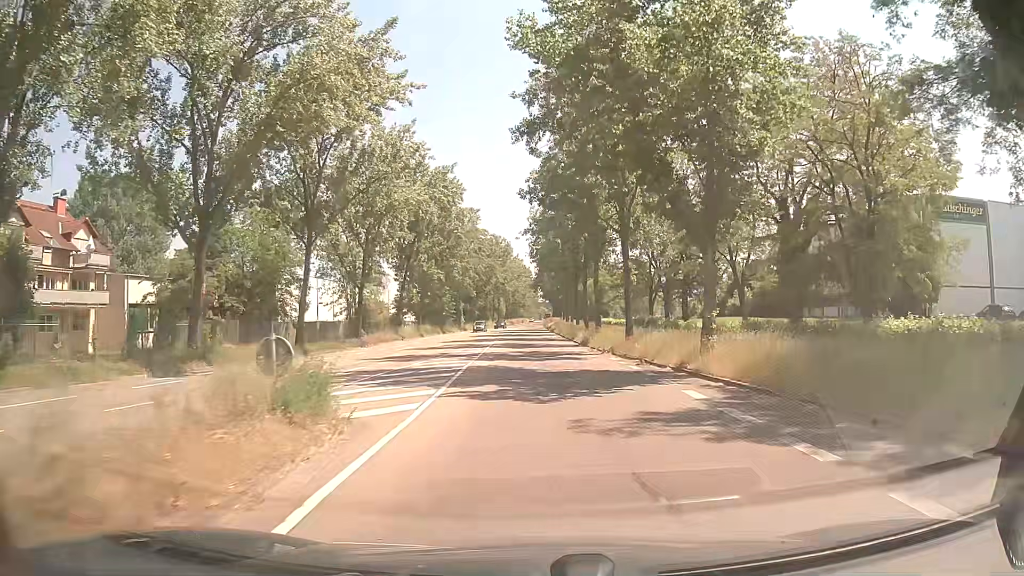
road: secondary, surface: asphalt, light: Day
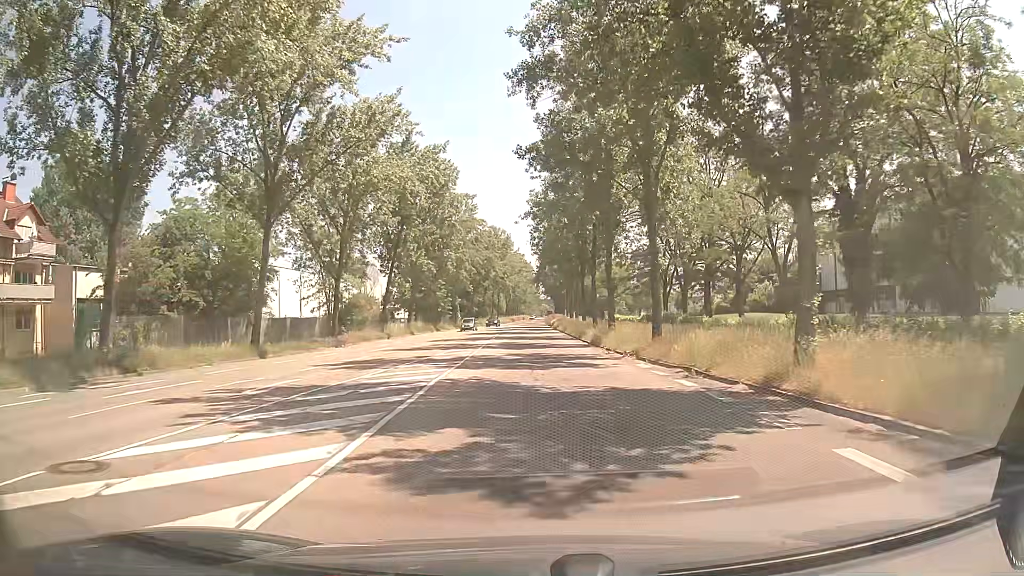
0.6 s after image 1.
(0.0, +7.5) m; 0°
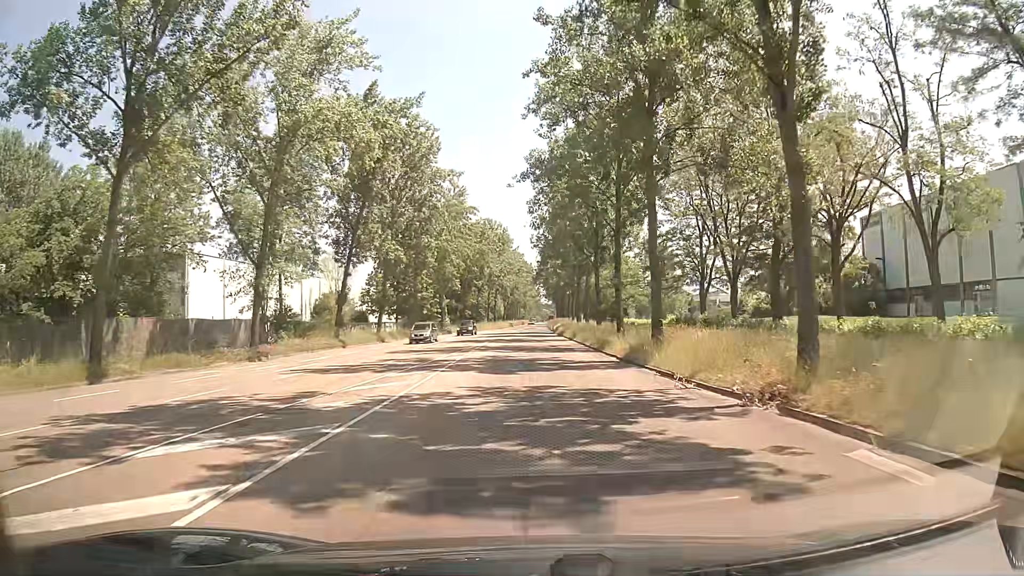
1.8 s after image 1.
(+0.1, +15.1) m; 0°
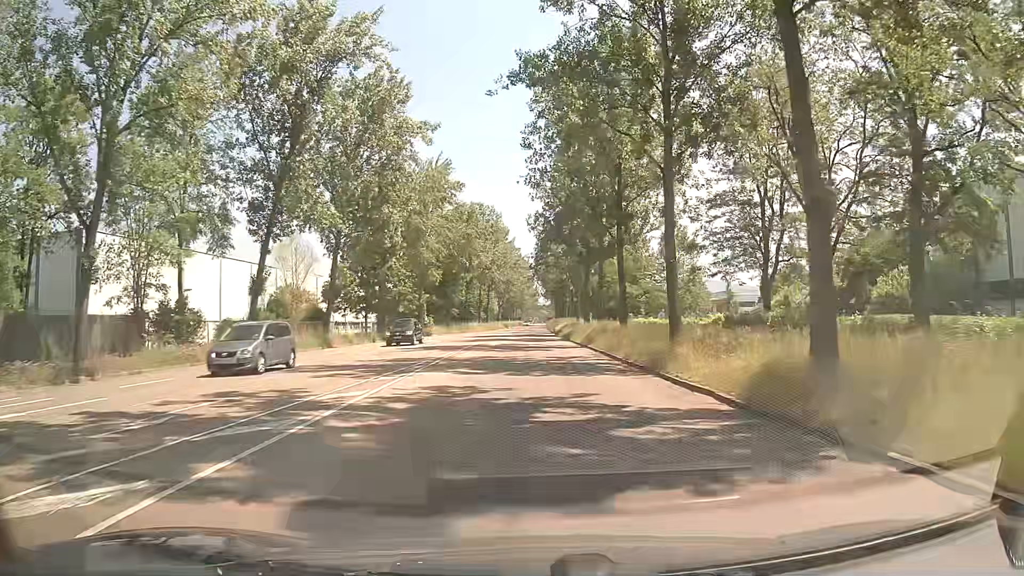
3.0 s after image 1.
(0.0, +15.4) m; 0°
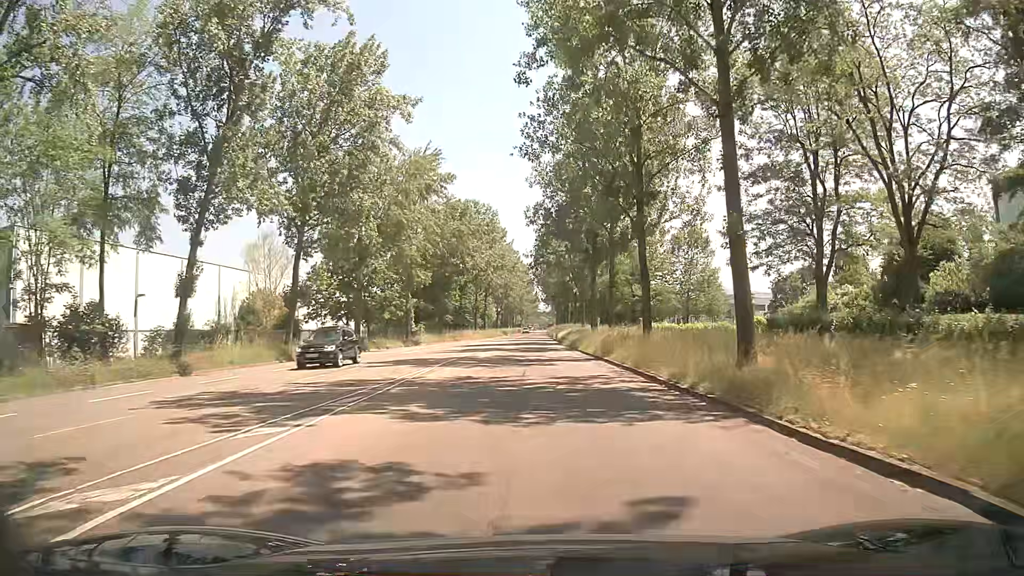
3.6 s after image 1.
(0.0, +7.7) m; 0°
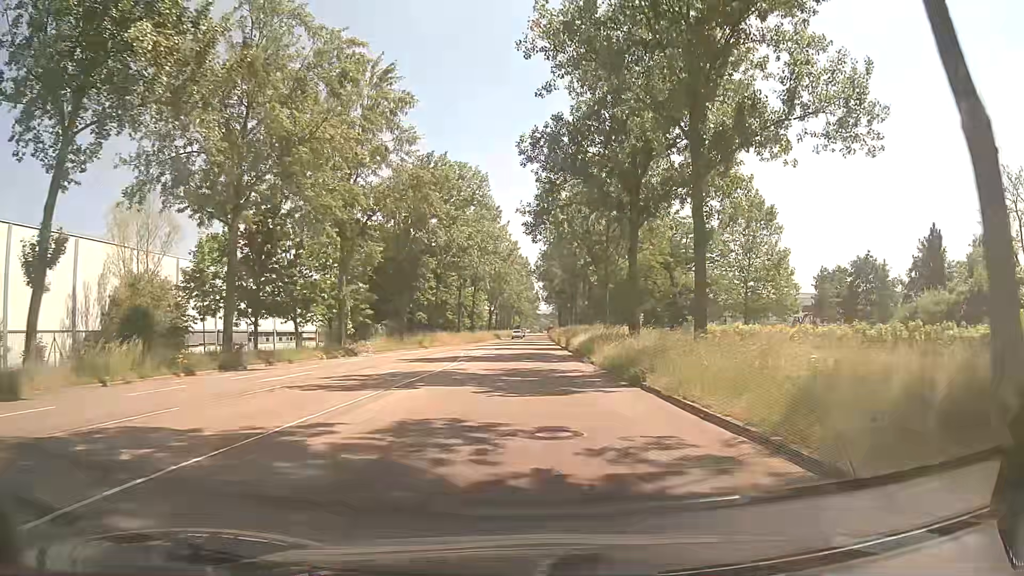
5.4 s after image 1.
(-0.1, +22.9) m; 0°
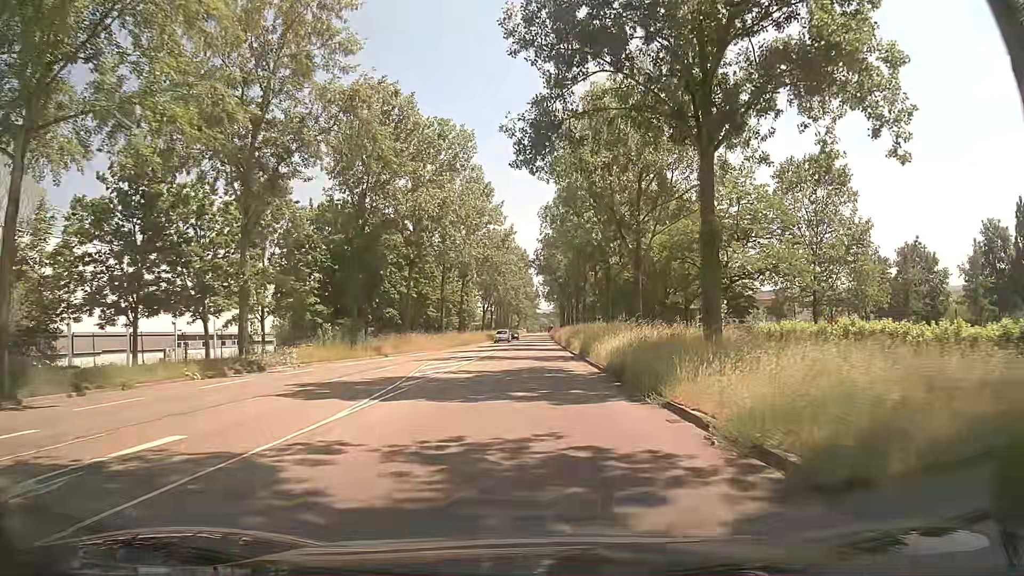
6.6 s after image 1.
(0.0, +15.1) m; 0°
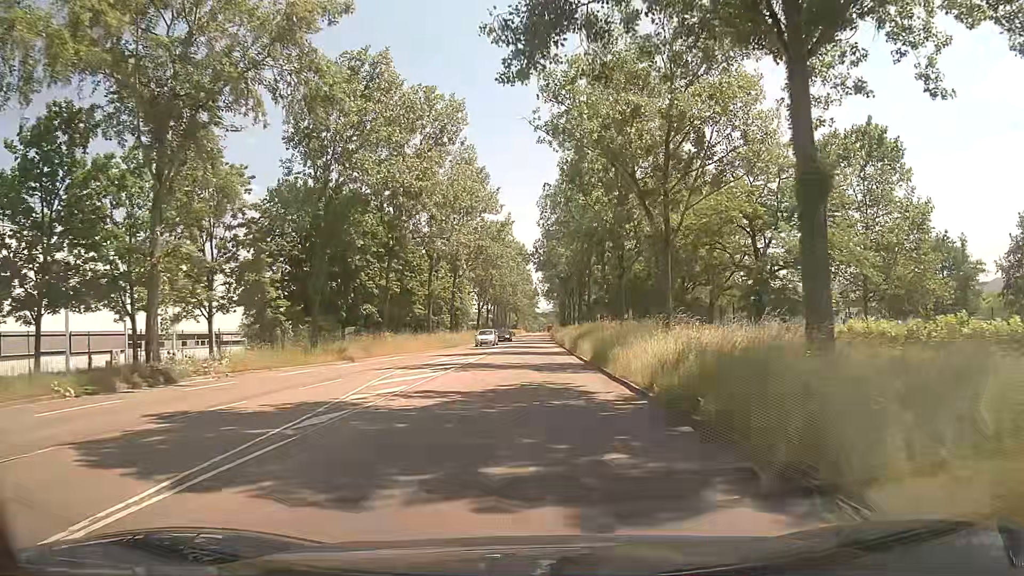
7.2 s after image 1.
(0.0, +7.5) m; 0°
(0, +10) (0, +20) (0, +30) (0, +40) (0, +50) (0, +60) (0, +70) (0, +80) (0, +90) (0, +100) m
